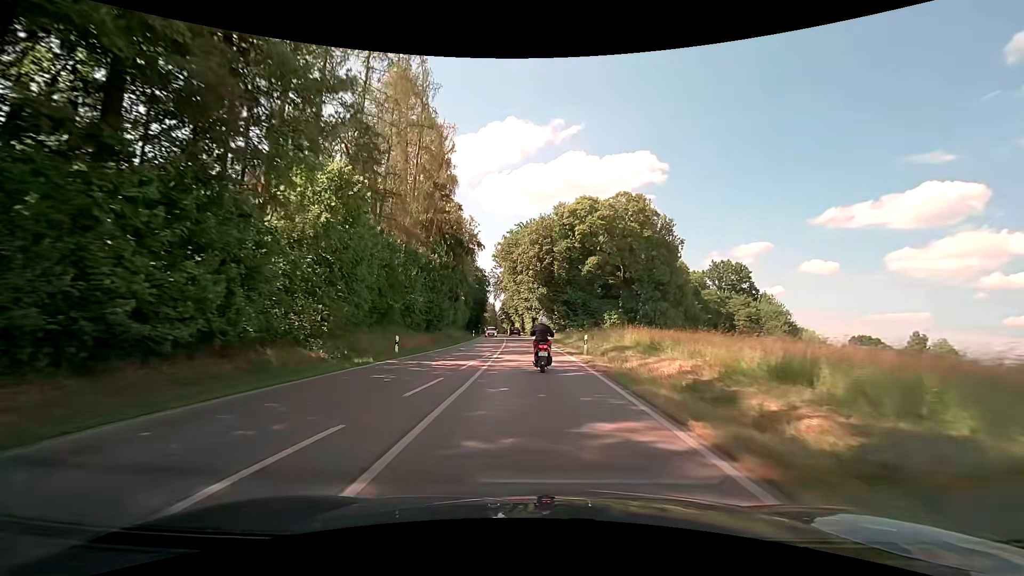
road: secondary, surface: asphalt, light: Day
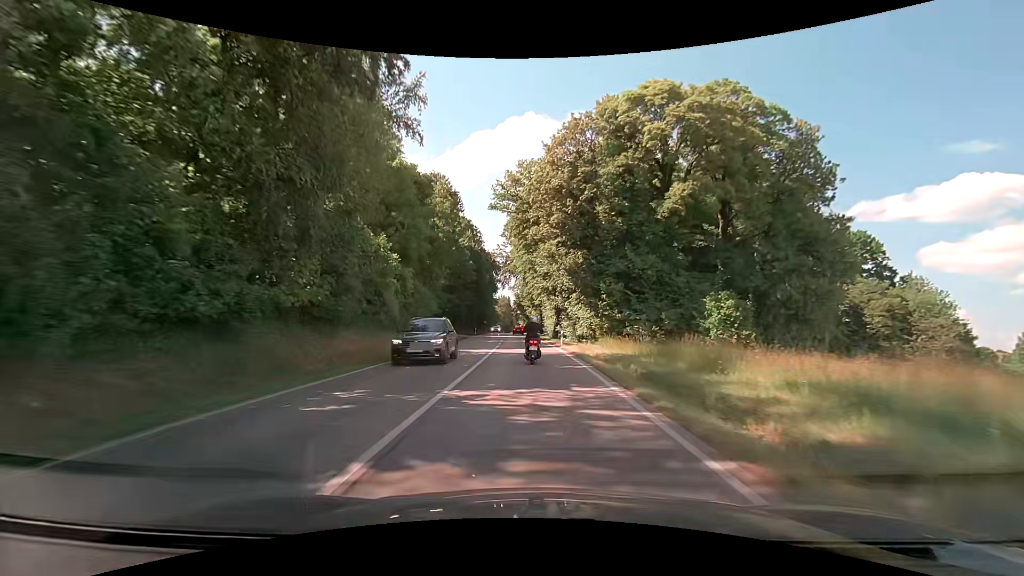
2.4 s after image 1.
(-0.7, +37.6) m; -2°
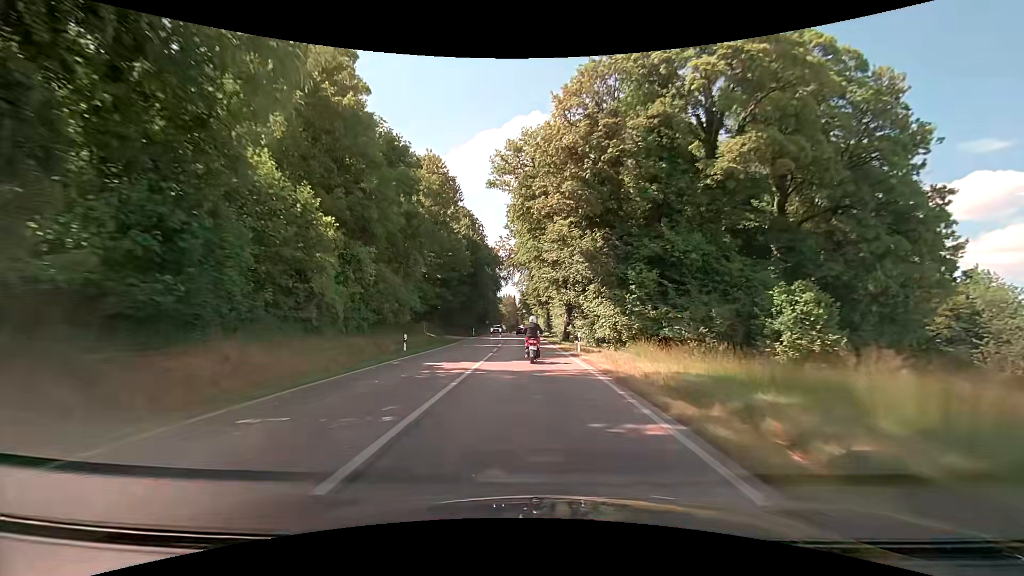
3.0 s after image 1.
(-0.1, +9.4) m; -1°
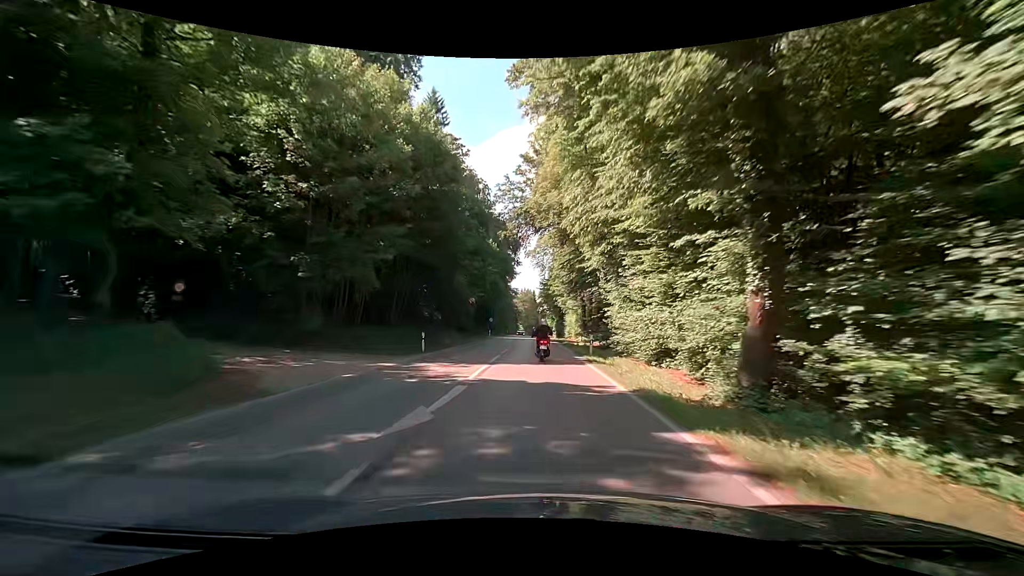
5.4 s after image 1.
(-0.9, +37.5) m; -2°
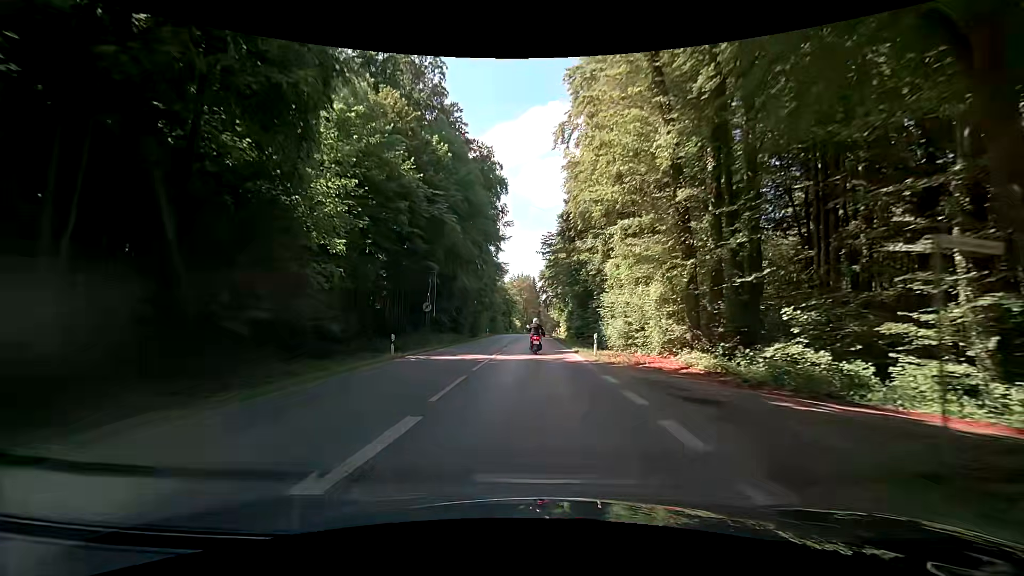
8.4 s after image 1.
(-0.2, +45.7) m; -1°
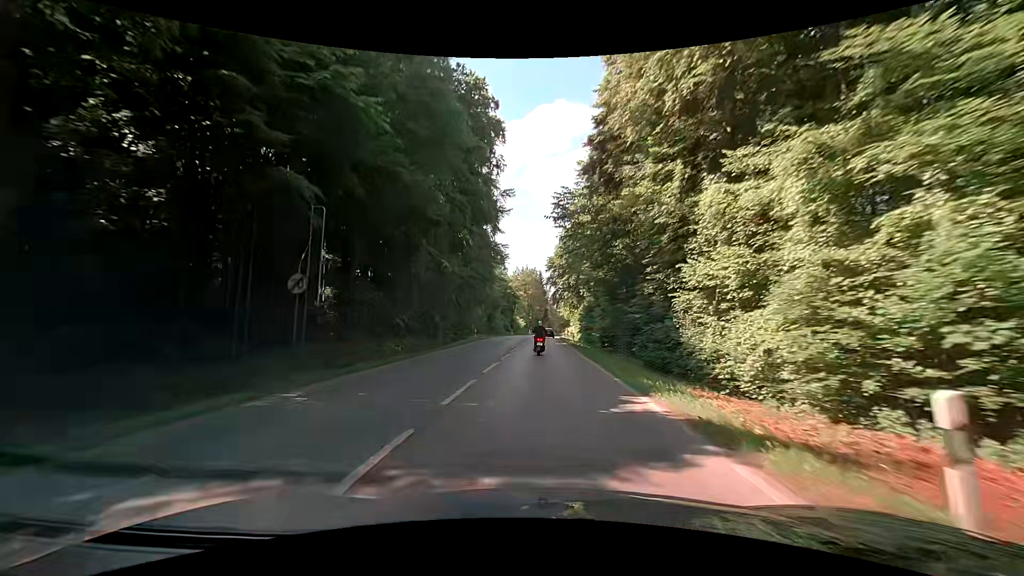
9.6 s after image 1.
(+0.1, +18.4) m; 0°
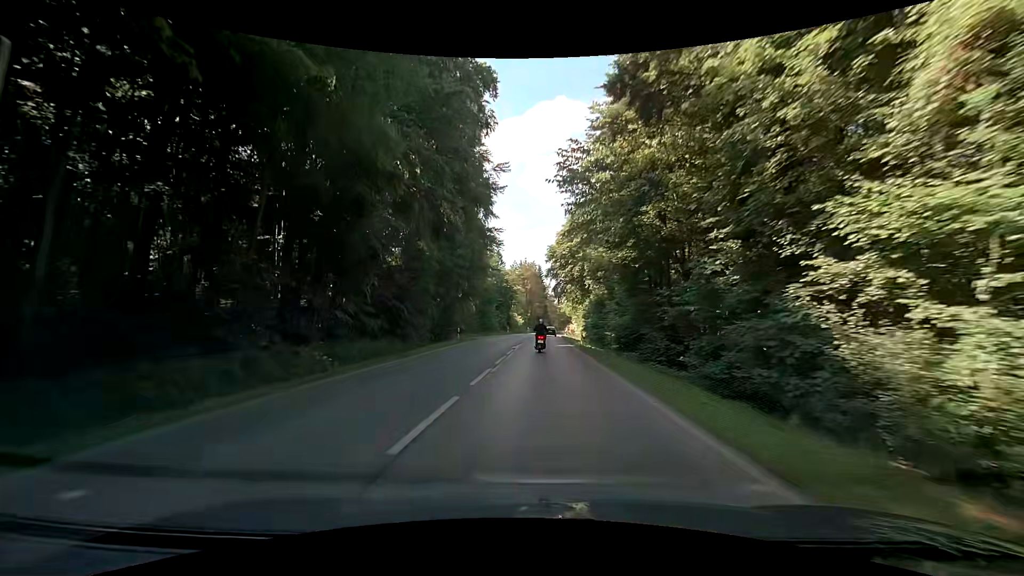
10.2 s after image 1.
(0.0, +9.2) m; -1°
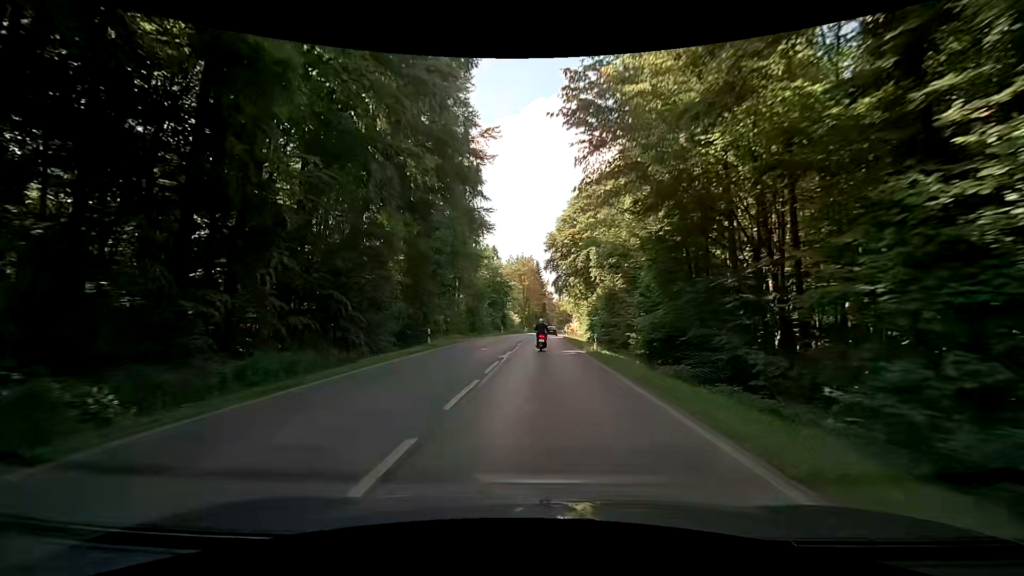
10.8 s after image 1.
(0.0, +9.3) m; 0°
(0, +10) (0, +20) (0, +30) (0, +40) (+1, +50) (+1, +60) (+1, +70) (+2, +80) (+2, +90) (+3, +100) m
